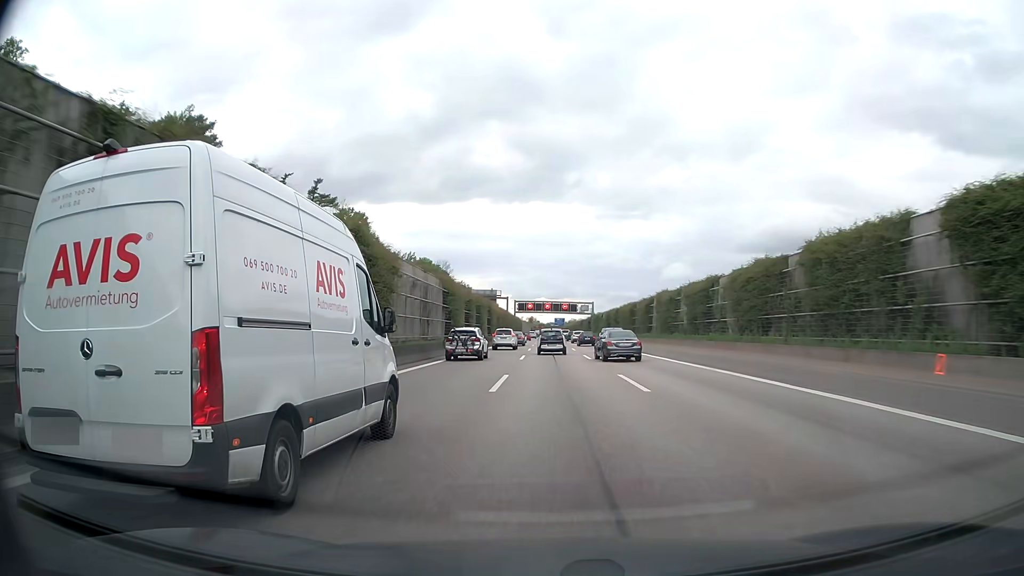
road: motorway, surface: asphalt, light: Day
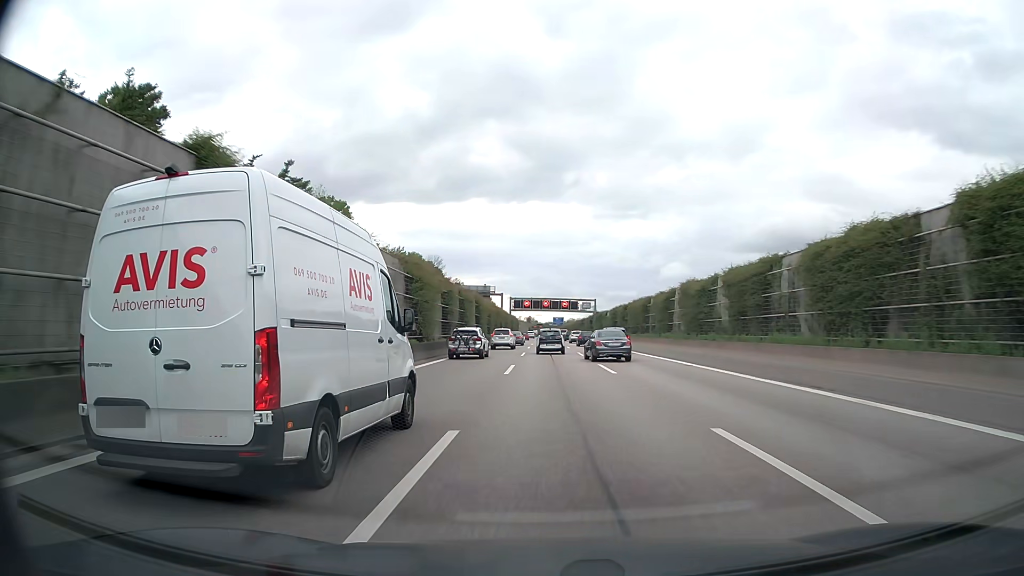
(0.0, +12.2) m; 0°
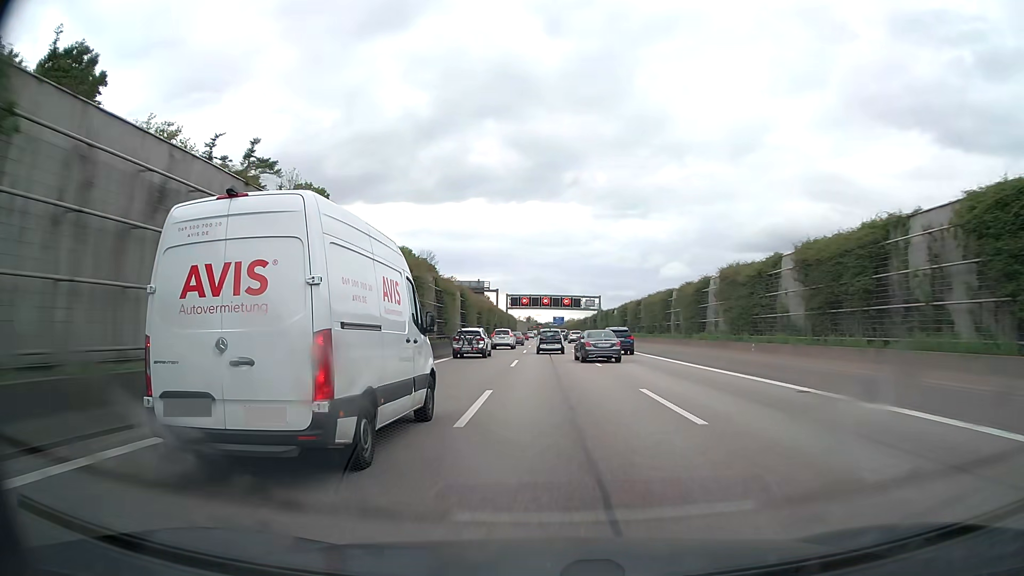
(0.0, +12.1) m; 0°
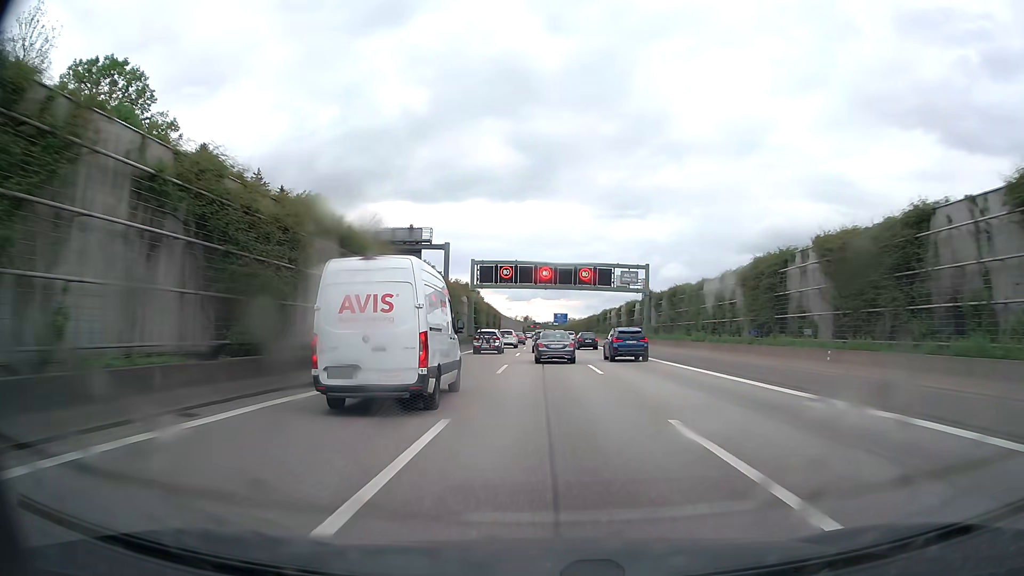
(-0.2, +59.6) m; 0°
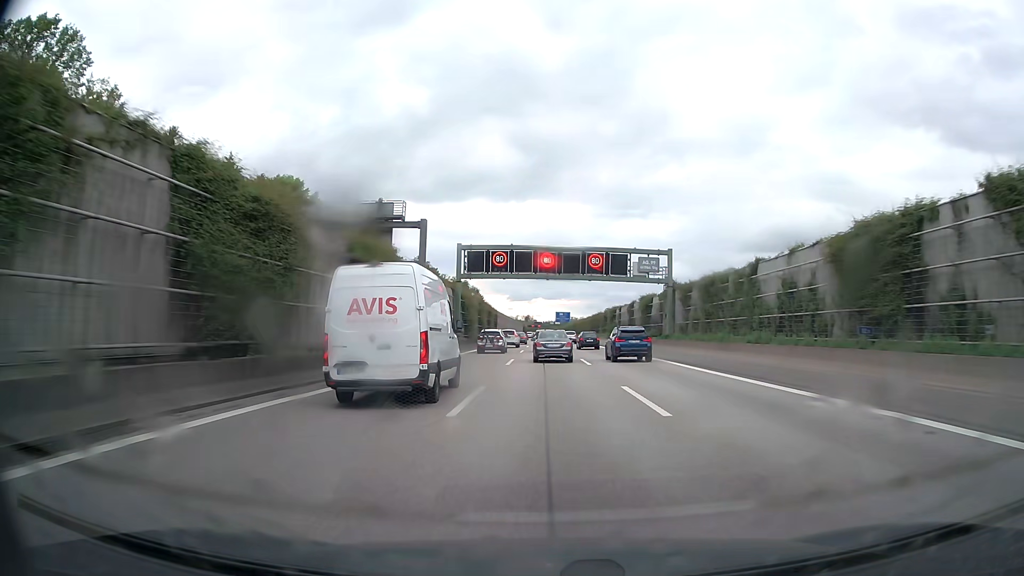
(0.0, +11.8) m; 0°
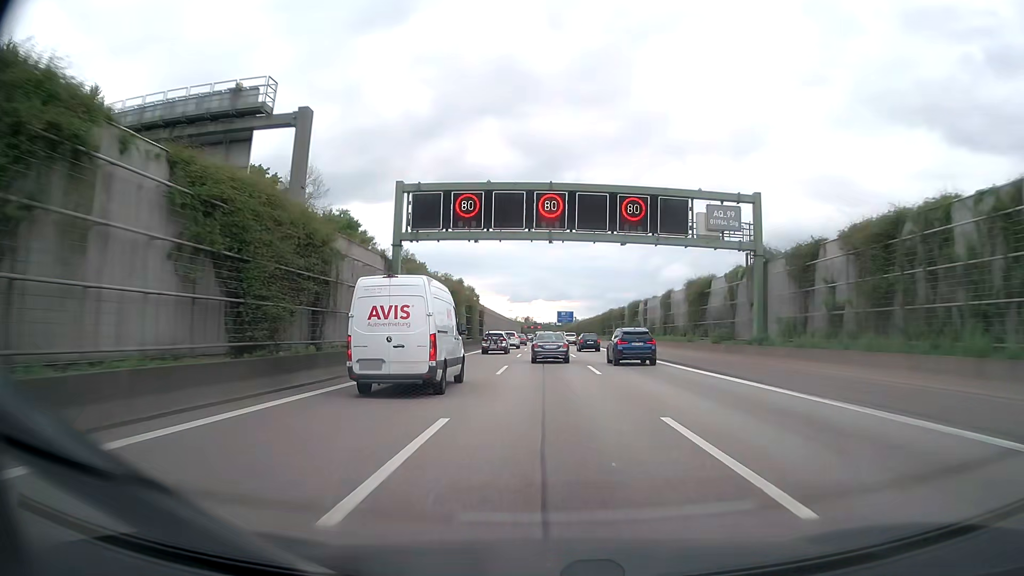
(0.0, +23.7) m; 0°
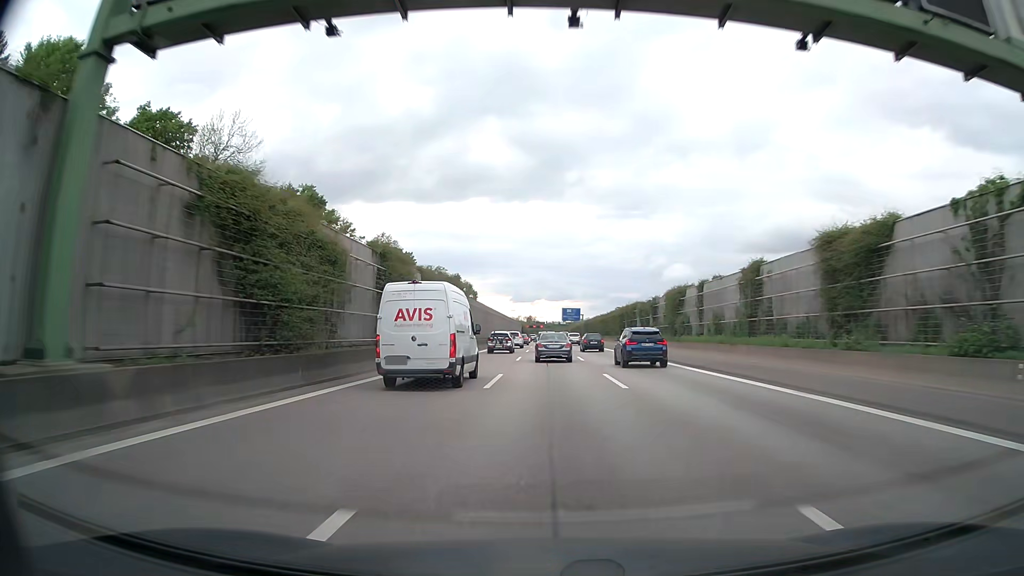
(-0.1, +24.1) m; 0°
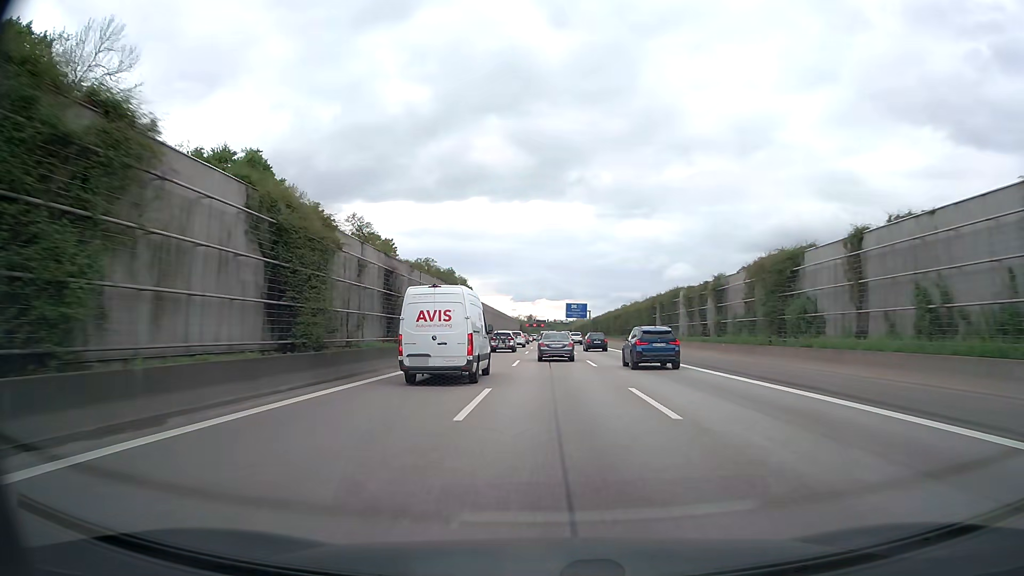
(-0.1, +24.6) m; 0°
(0, +10) (0, +20) (0, +30) (0, +40) (0, +50) (0, +60) (0, +70) (0, +80) (0, +90) (0, +100) m
